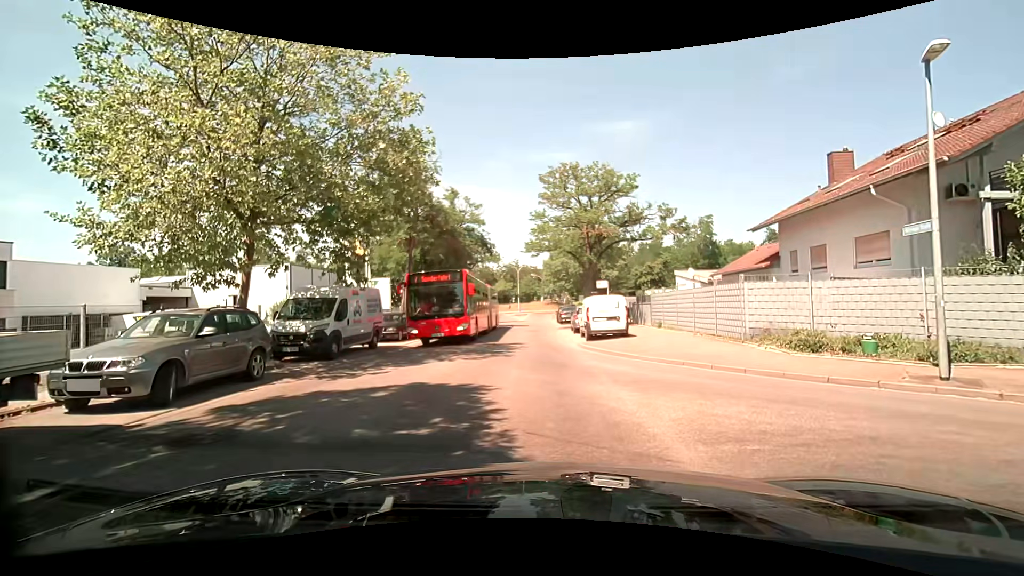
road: unclassified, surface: asphalt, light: Day
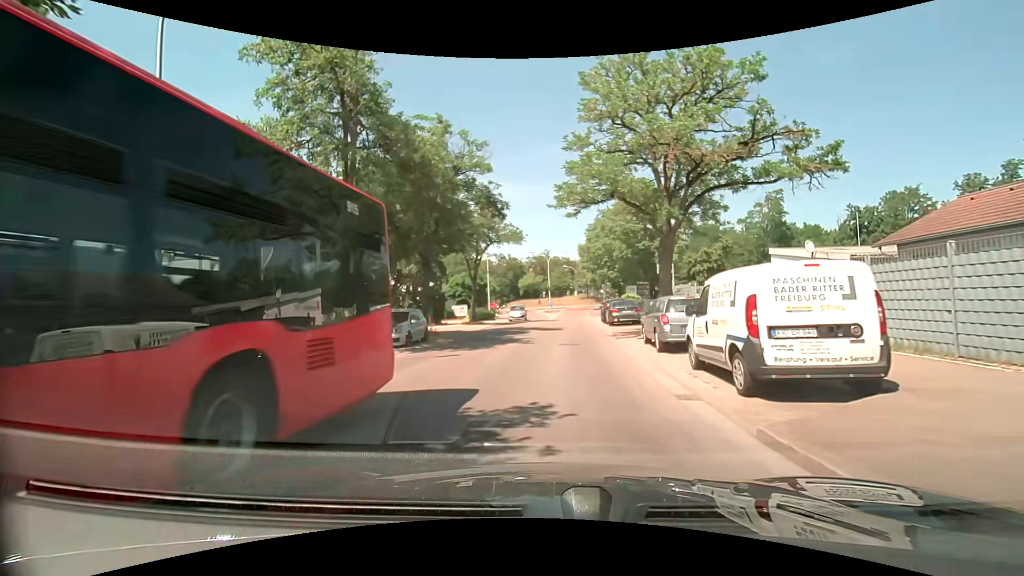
(-0.6, +14.1) m; -3°
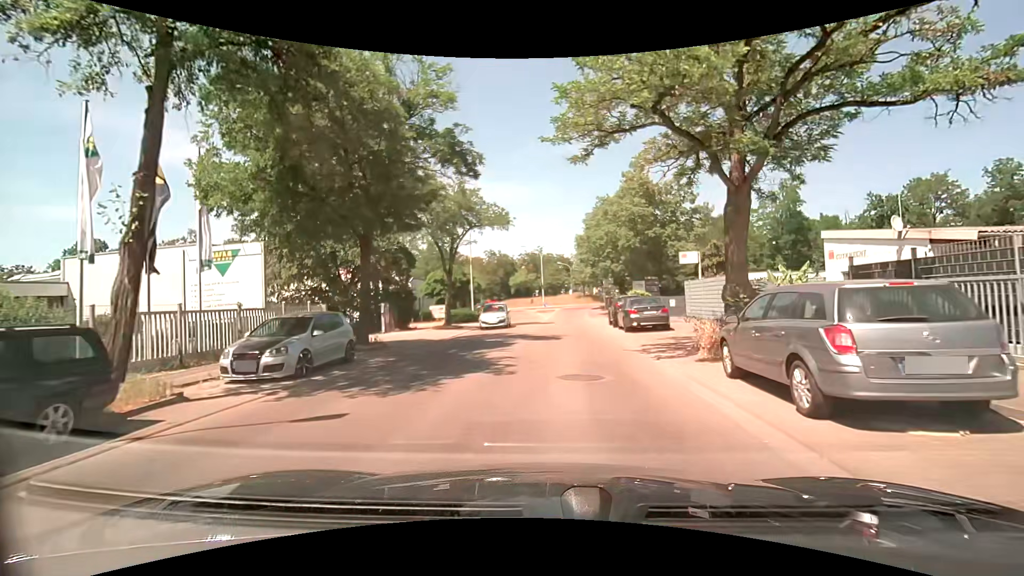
(-0.1, +7.9) m; -1°
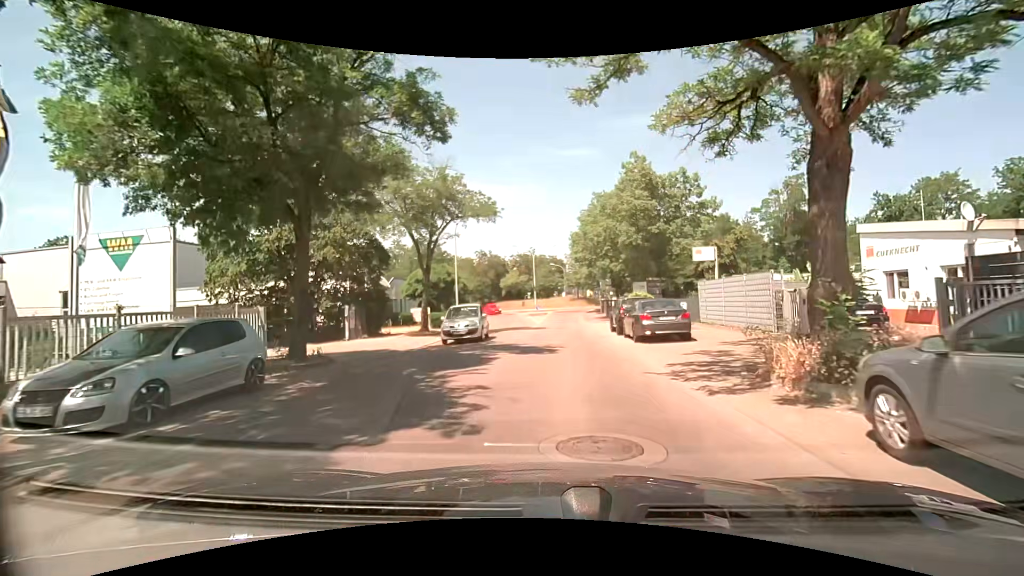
(0.0, +4.1) m; +1°
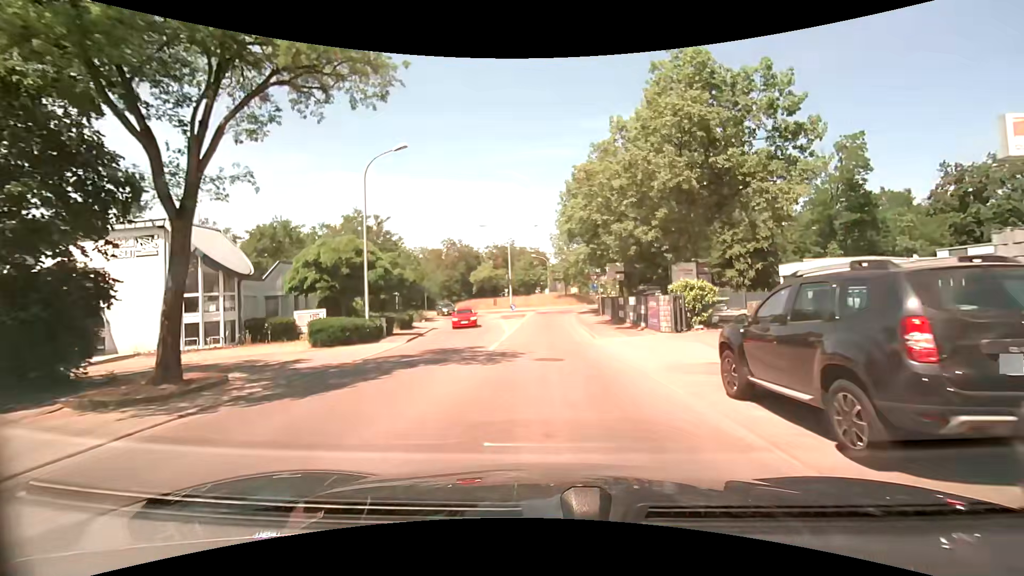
(+0.4, +17.7) m; +2°
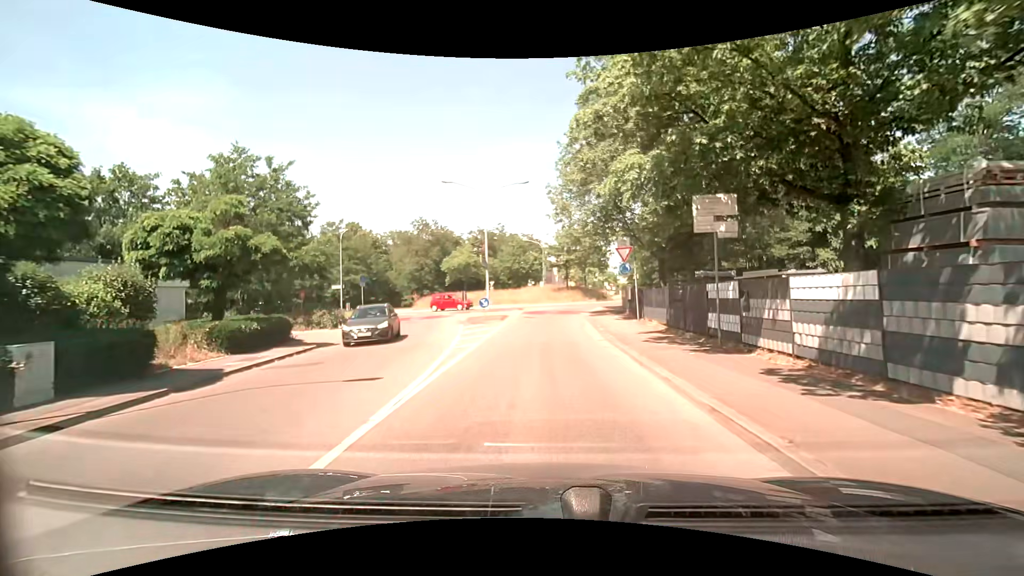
(+0.2, +18.4) m; +1°
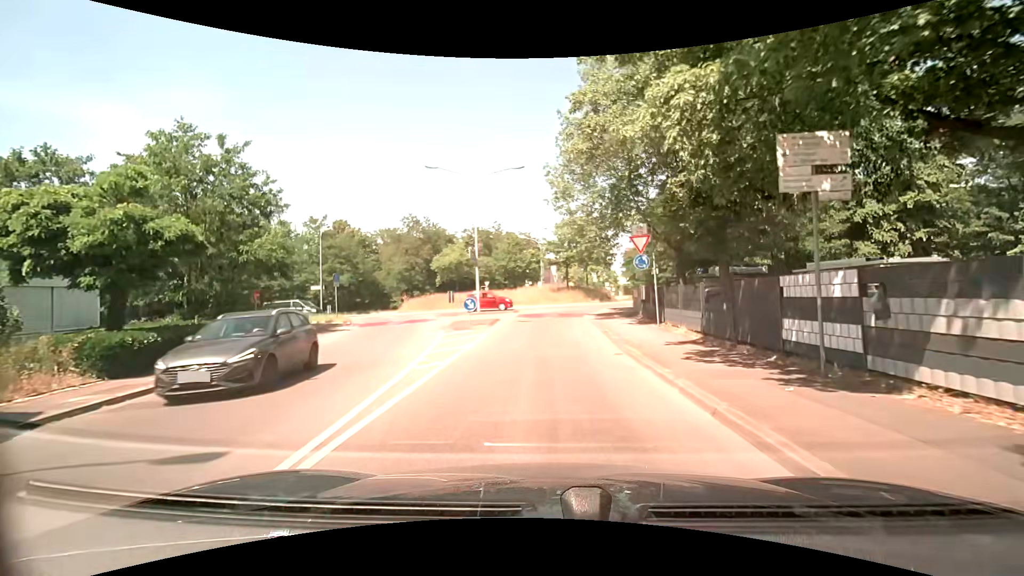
(0.0, +4.5) m; -1°
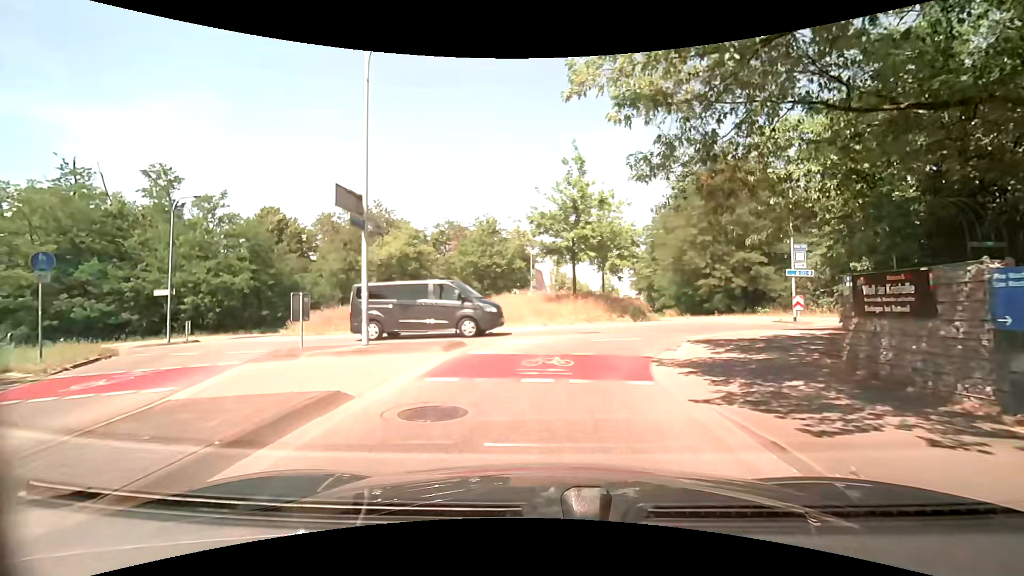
(+0.3, +19.4) m; +1°
(0, +10) (+3, +19) (+11, +26) (+20, +29) (+30, +31) (+40, +33) (+50, +34) (+60, +35) (+70, +37) (+80, +38) m
